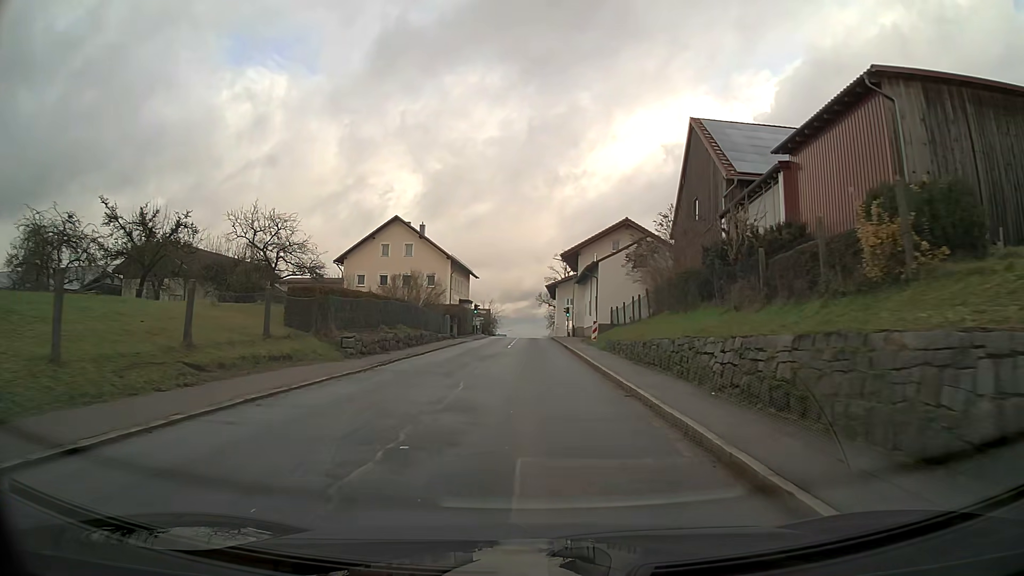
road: tertiary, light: Day
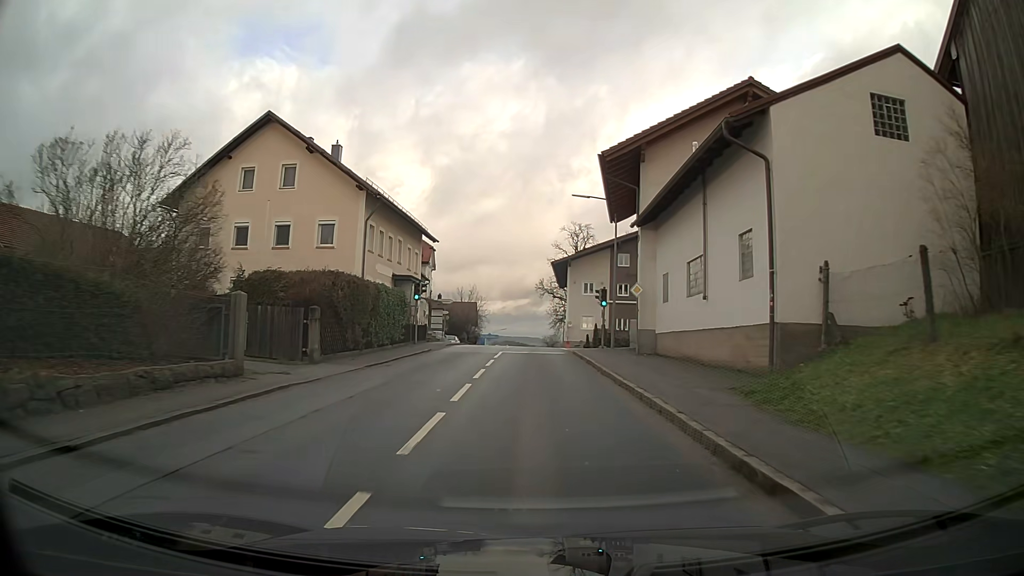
(0.0, +34.8) m; 0°
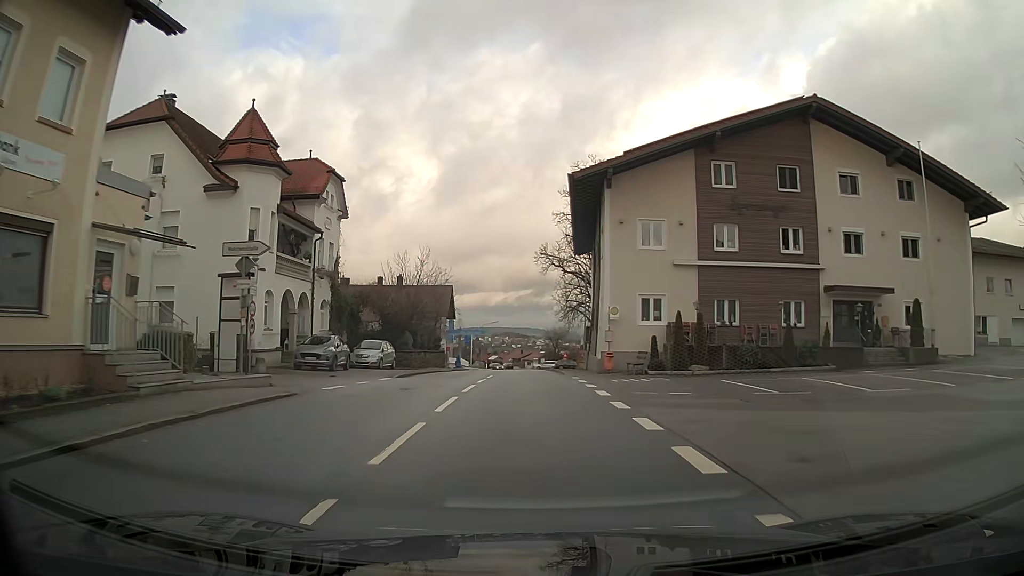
(-0.2, +35.4) m; 0°
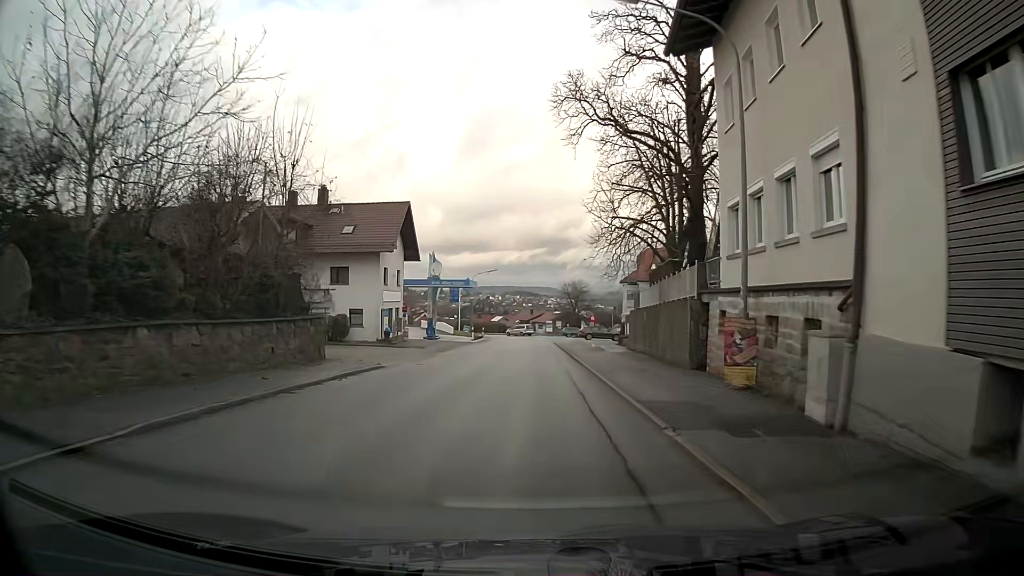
(-0.2, +35.7) m; -1°
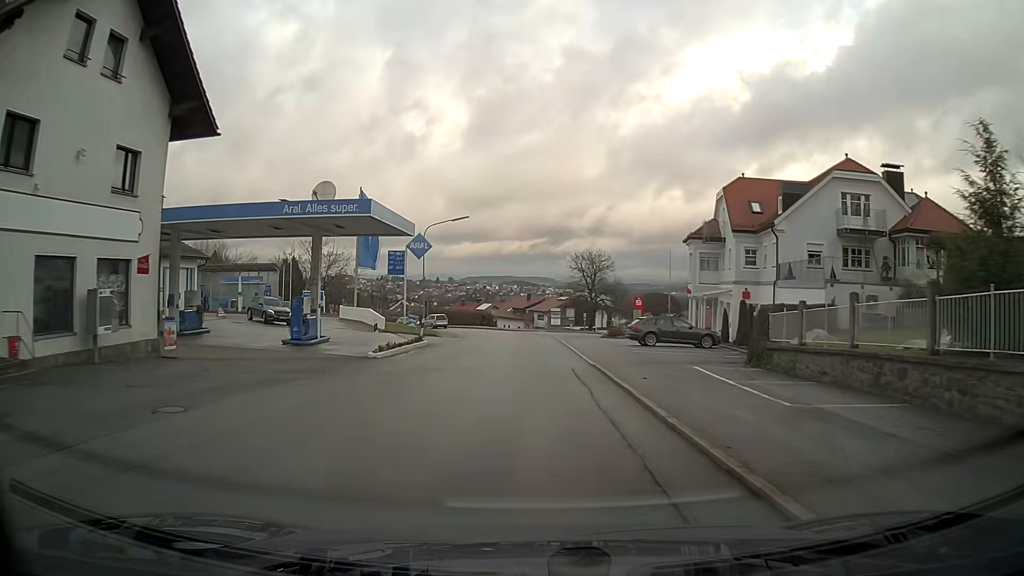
(+0.2, +36.9) m; 0°
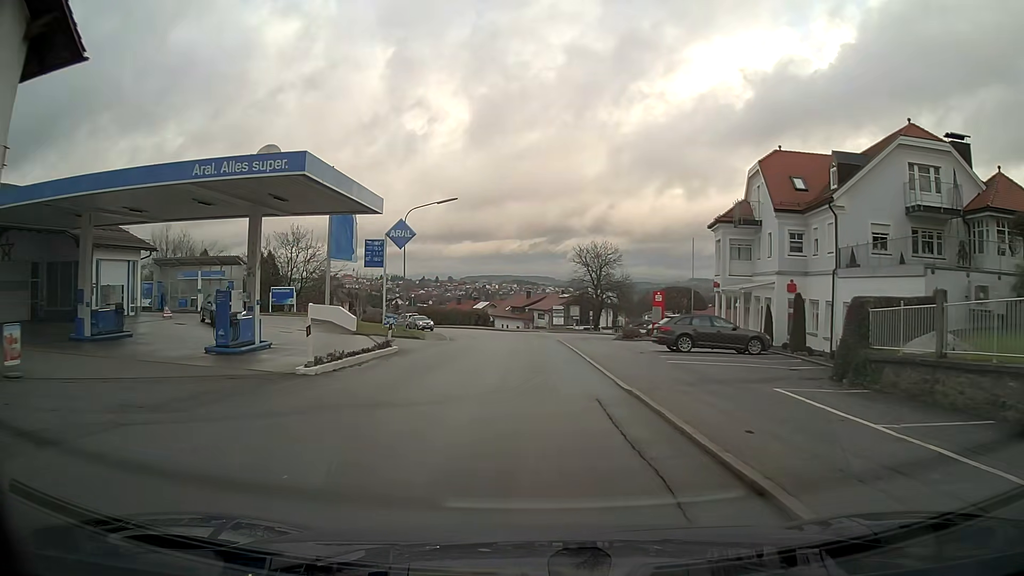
(0.0, +7.3) m; 0°
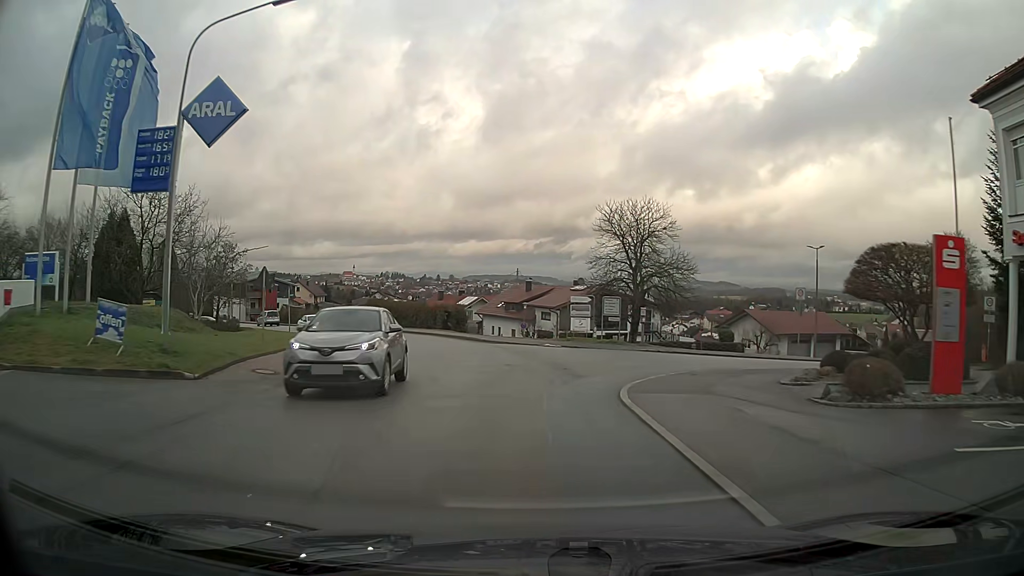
(-0.1, +27.8) m; -1°
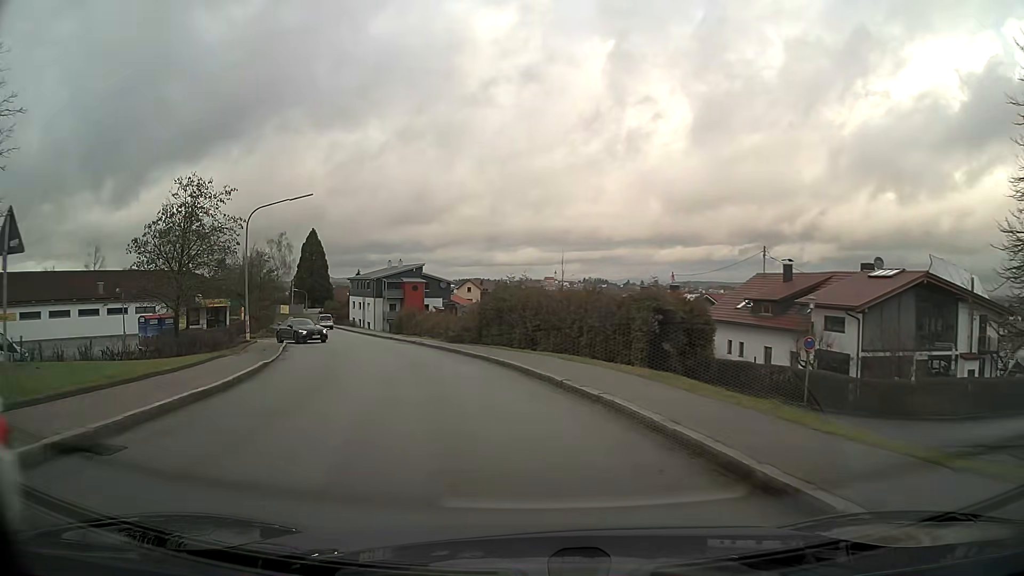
(-4.2, +31.5) m; -19°
(-1, +10) (-3, +20) (-6, +29) (-9, +39) (-12, +48) (-15, +58) (-18, +67) (-21, +77) (-24, +86) (-28, +96) m
